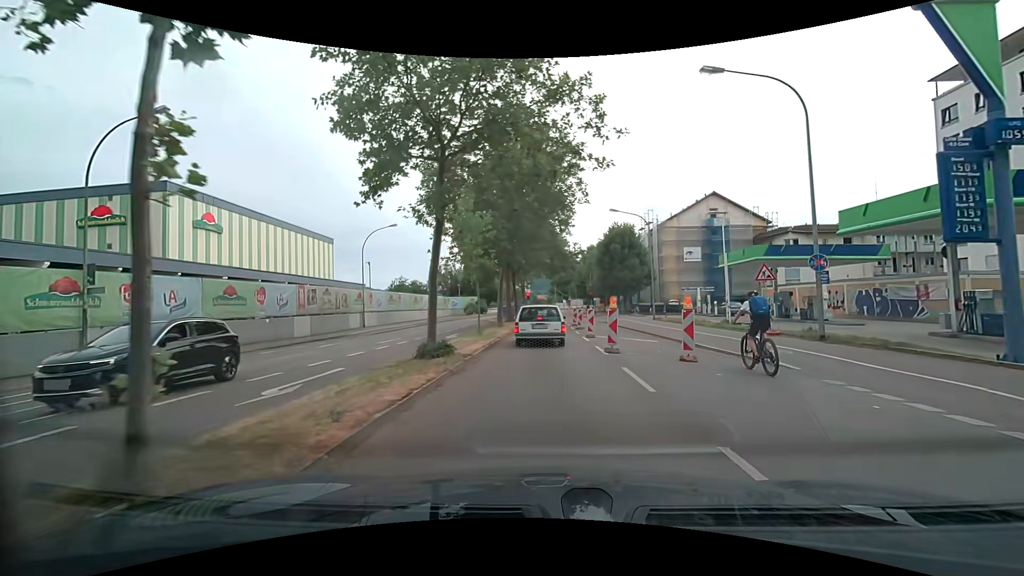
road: secondary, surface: asphalt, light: Day
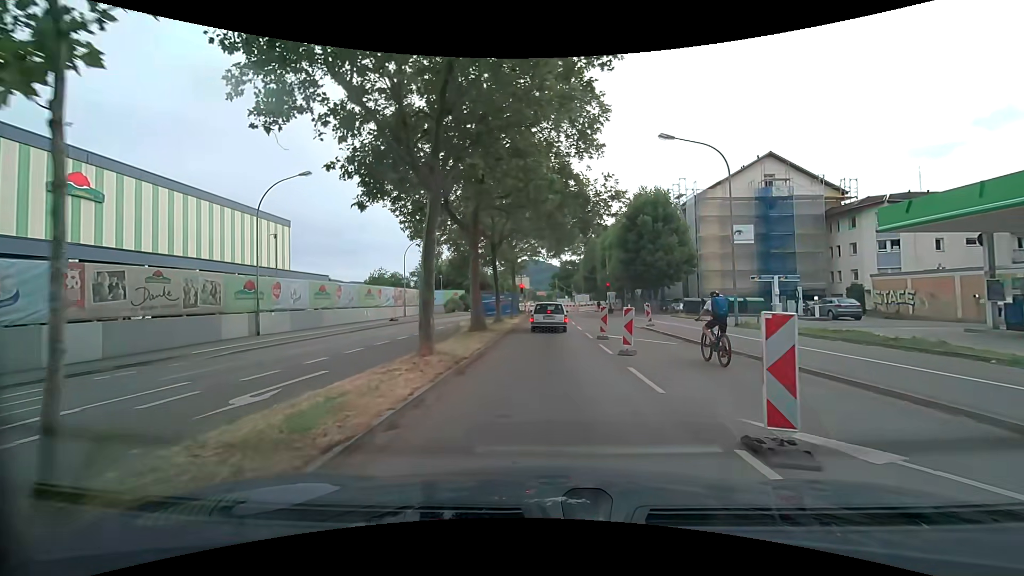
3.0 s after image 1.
(-0.4, +18.2) m; -2°
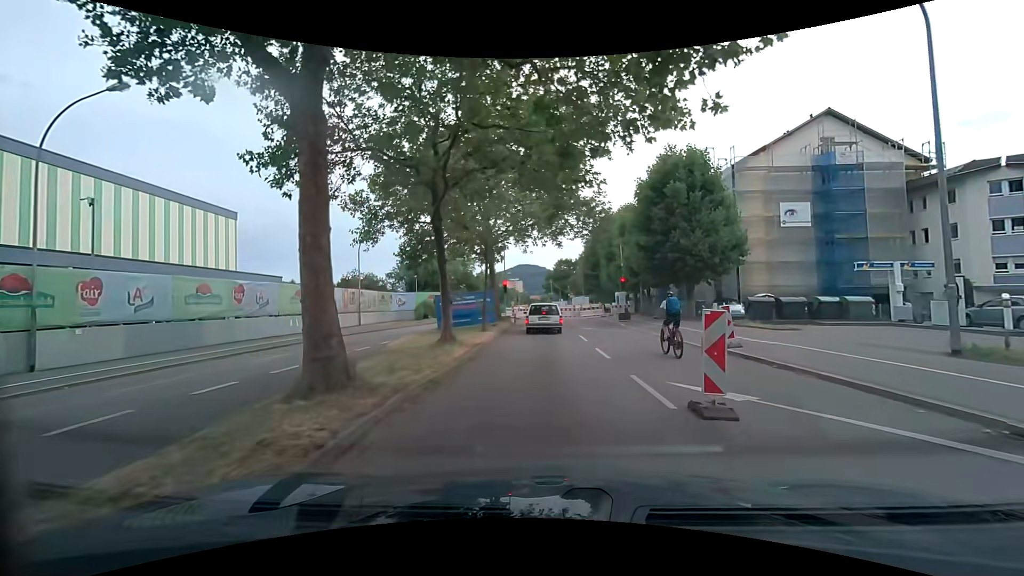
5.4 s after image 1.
(+0.3, +13.3) m; +1°
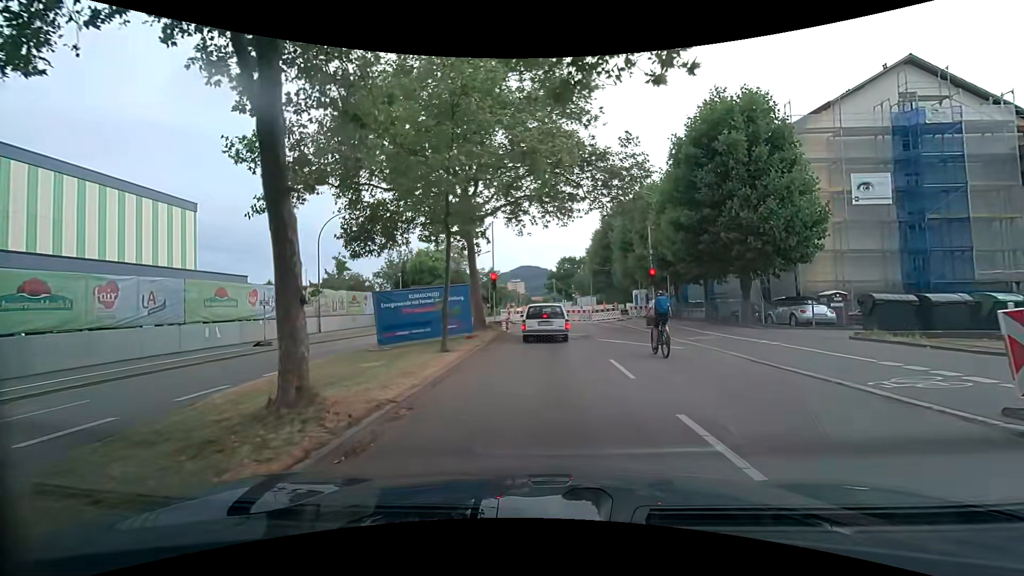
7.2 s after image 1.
(+0.1, +9.3) m; -2°
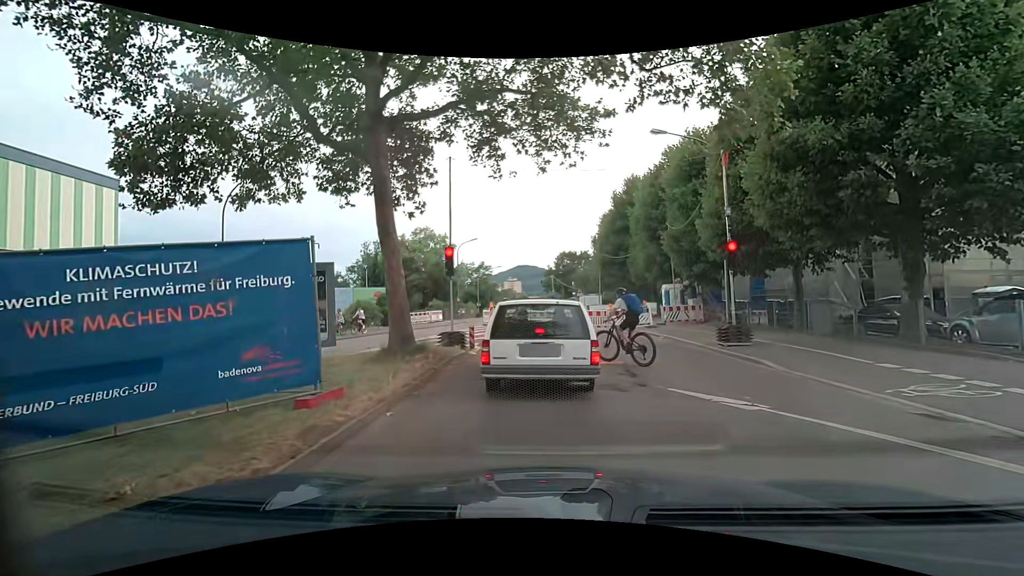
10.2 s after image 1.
(+0.3, +11.5) m; +2°
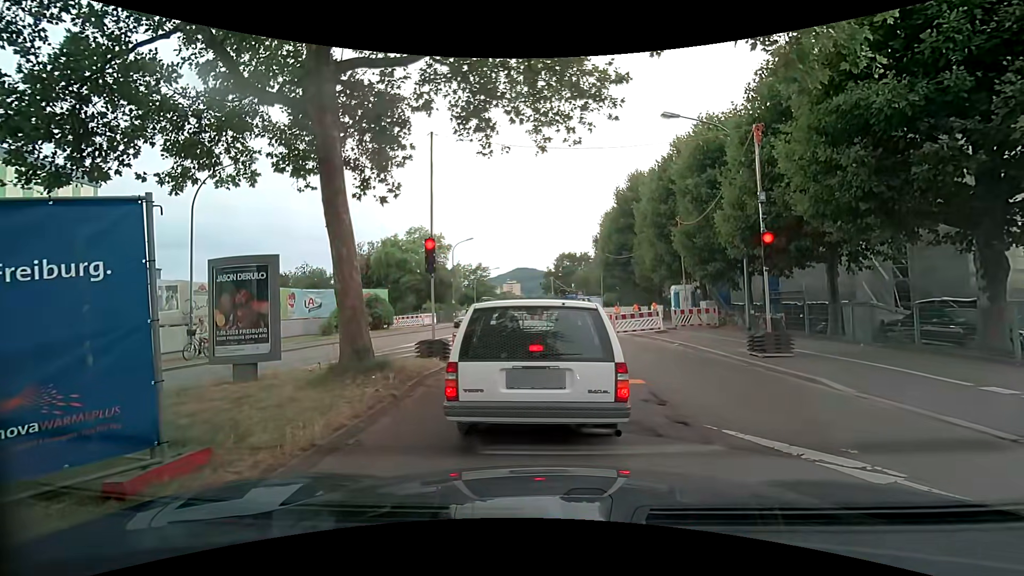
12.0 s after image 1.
(-0.1, +2.3) m; -2°
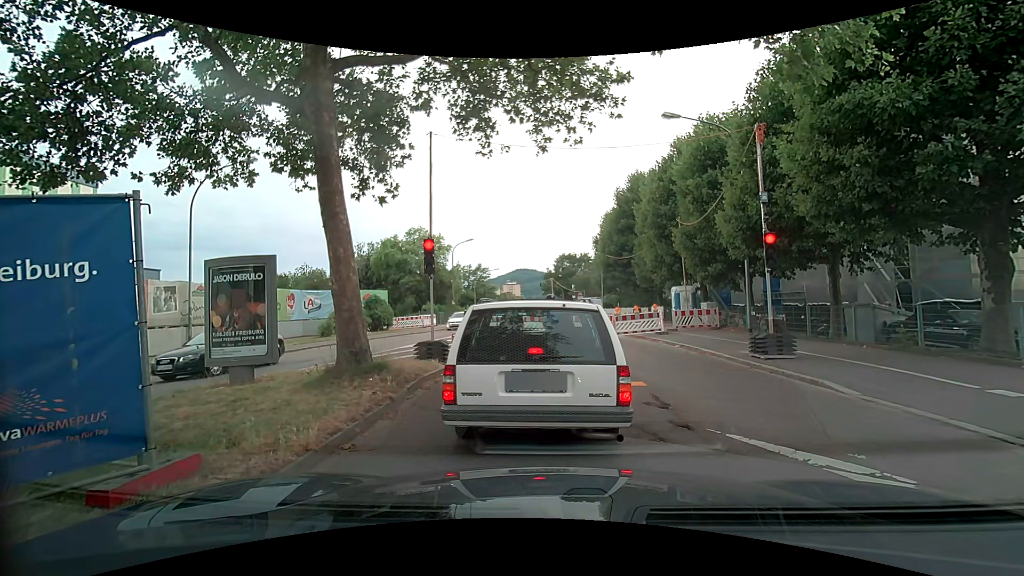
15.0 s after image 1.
(0.0, +0.2) m; 0°
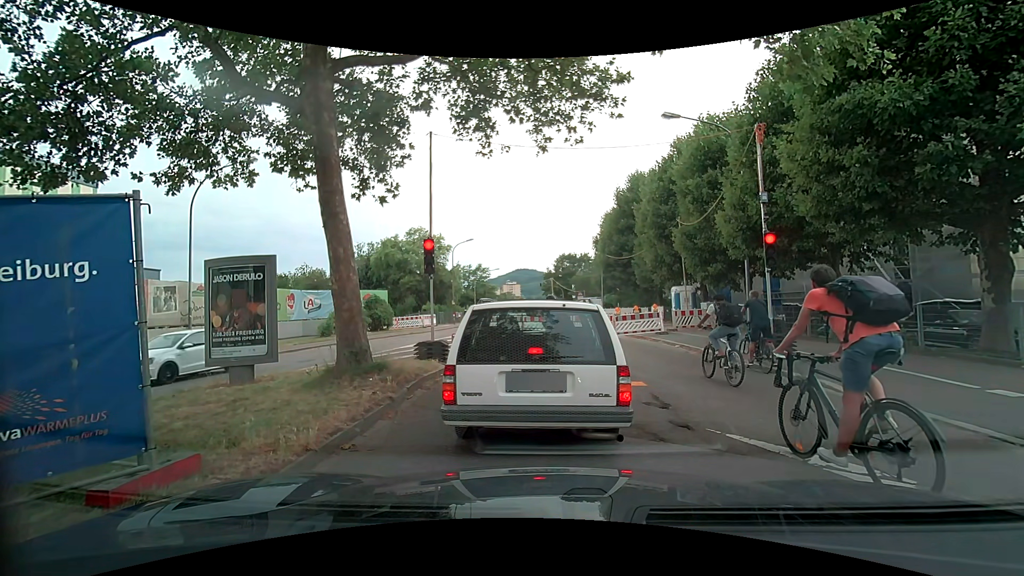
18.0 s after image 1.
(0.0, 0.0) m; 0°
(+1, +10) (-1, +20) (-4, +29) (-5, +39) (-3, +49) (-2, +59) (0, +69) (+1, +79) (+2, +89) (+2, +99) m
